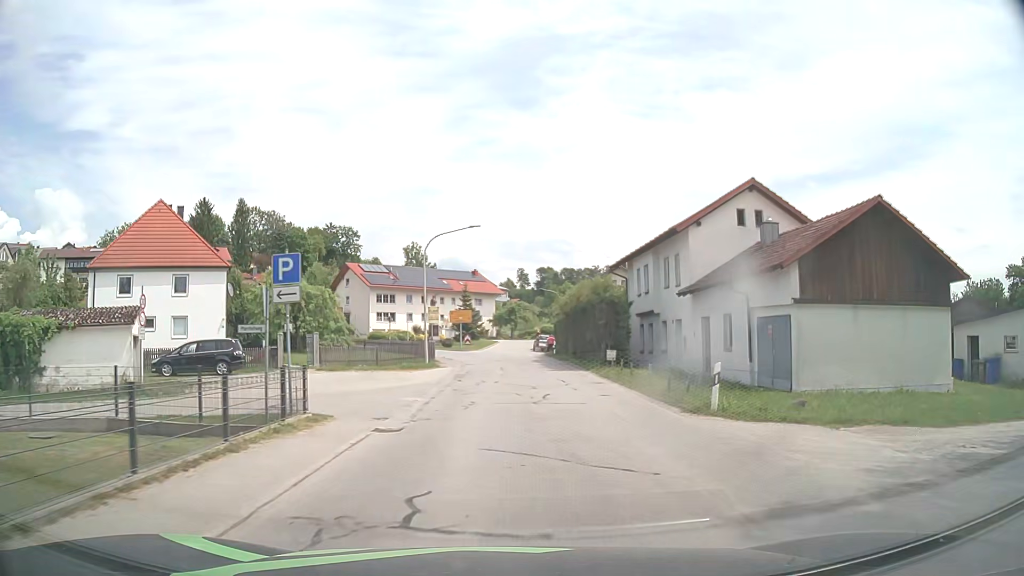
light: Day
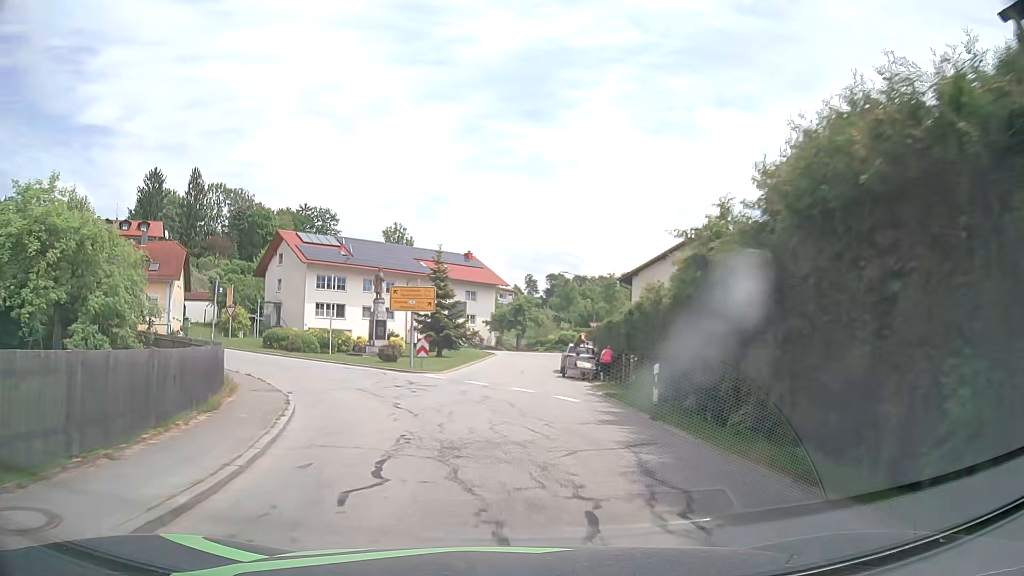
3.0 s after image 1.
(+0.5, +32.6) m; 0°
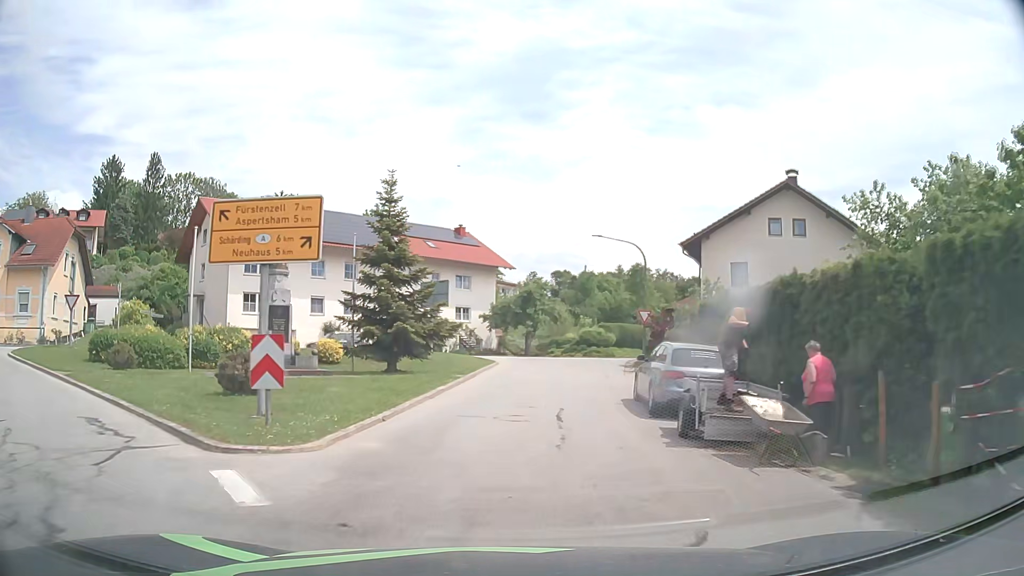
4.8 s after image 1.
(-0.1, +19.2) m; 0°
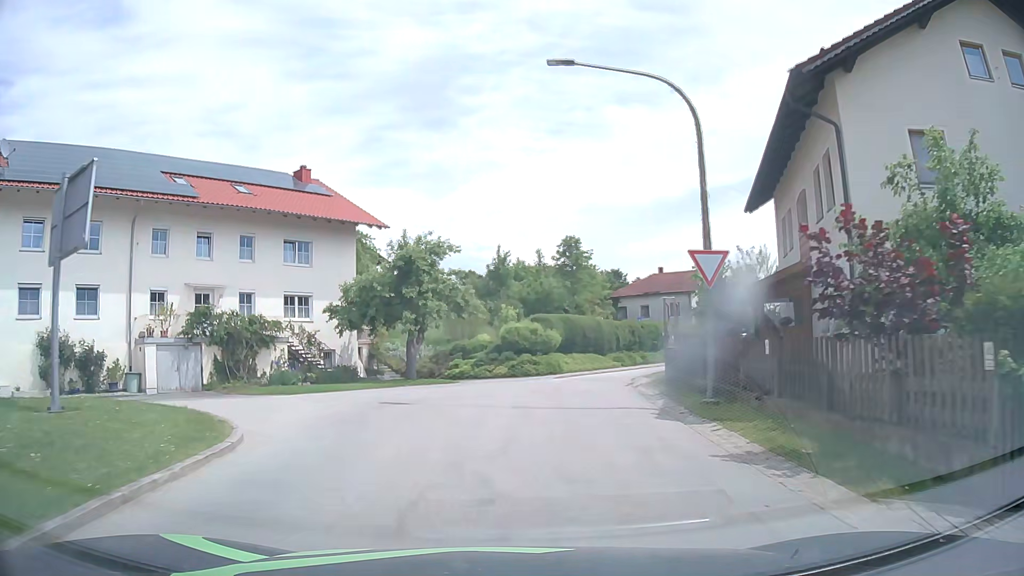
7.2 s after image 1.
(+1.4, +24.0) m; +8°
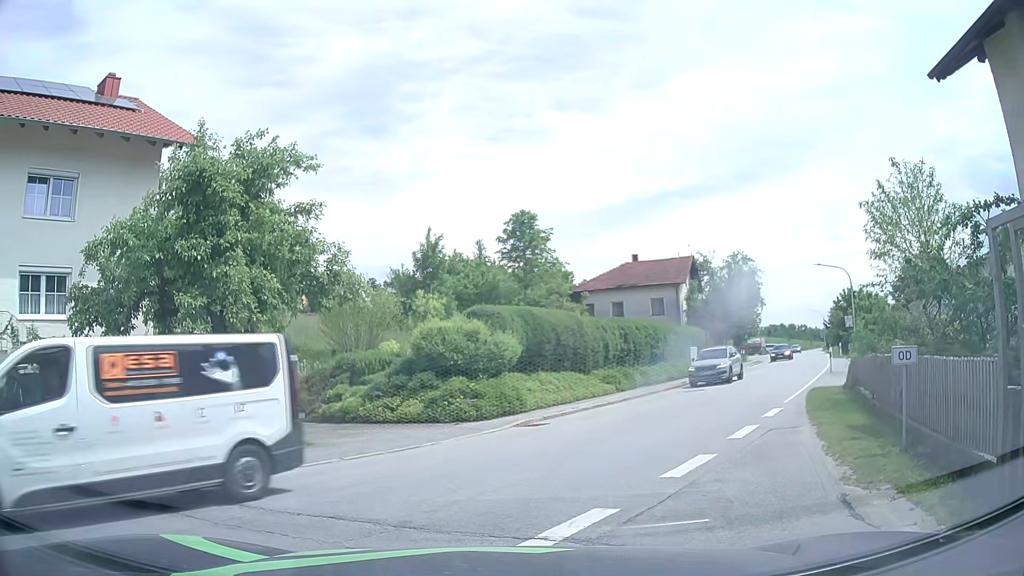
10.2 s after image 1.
(+0.4, +15.3) m; +5°
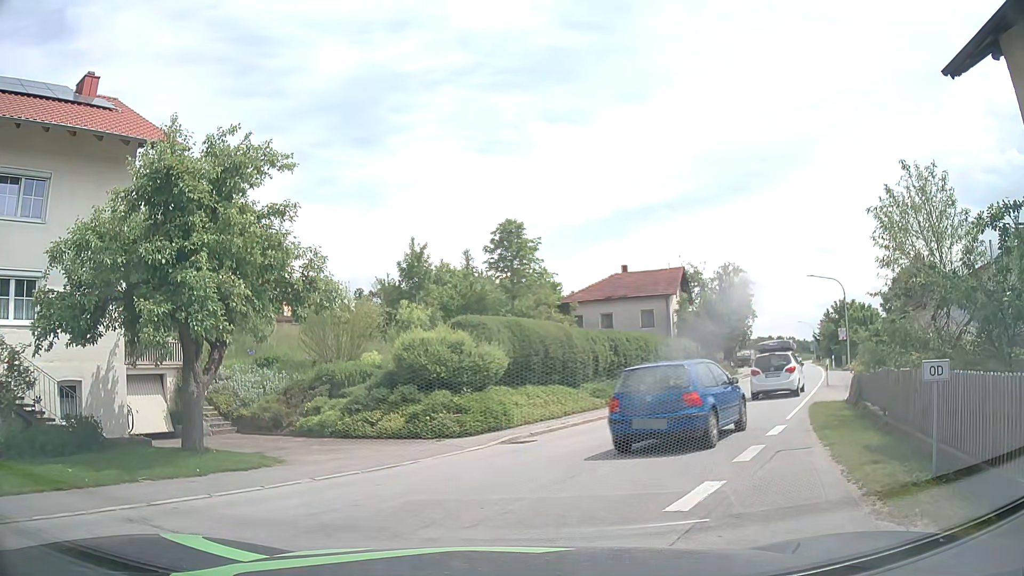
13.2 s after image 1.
(0.0, +1.1) m; +1°
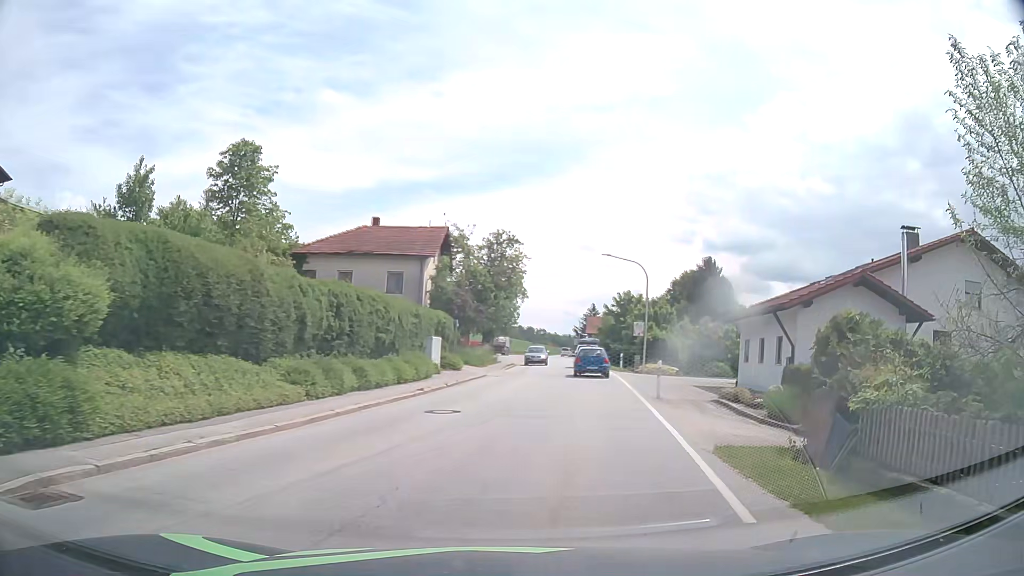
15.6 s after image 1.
(+1.6, +10.4) m; +21°
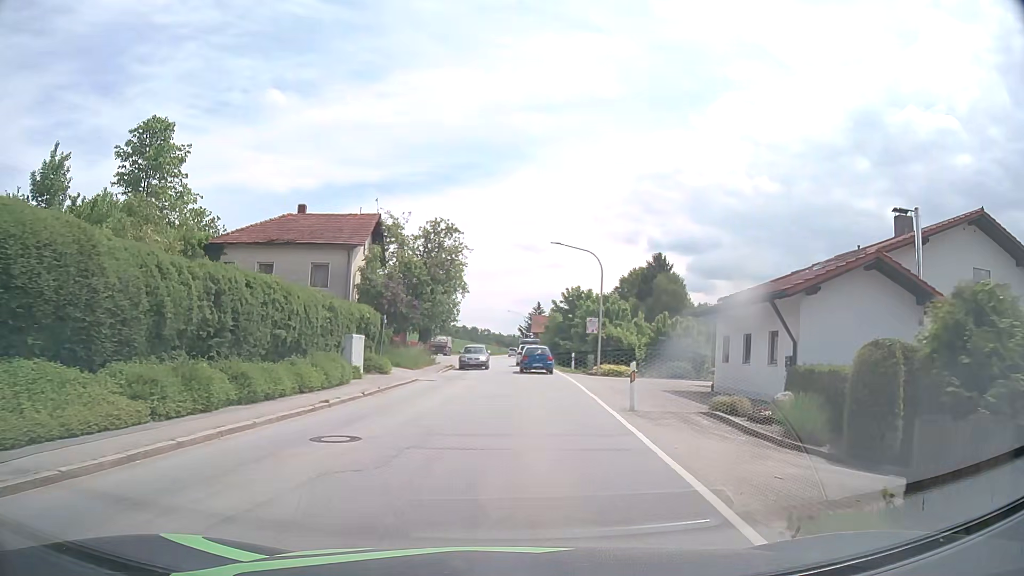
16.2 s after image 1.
(+0.3, +4.7) m; +5°
(0, +10) (+1, +20) (+1, +30) (+1, +40) (+1, +50) (+1, +60) (+1, +70) (0, +80) (0, +90) (0, +100) m
